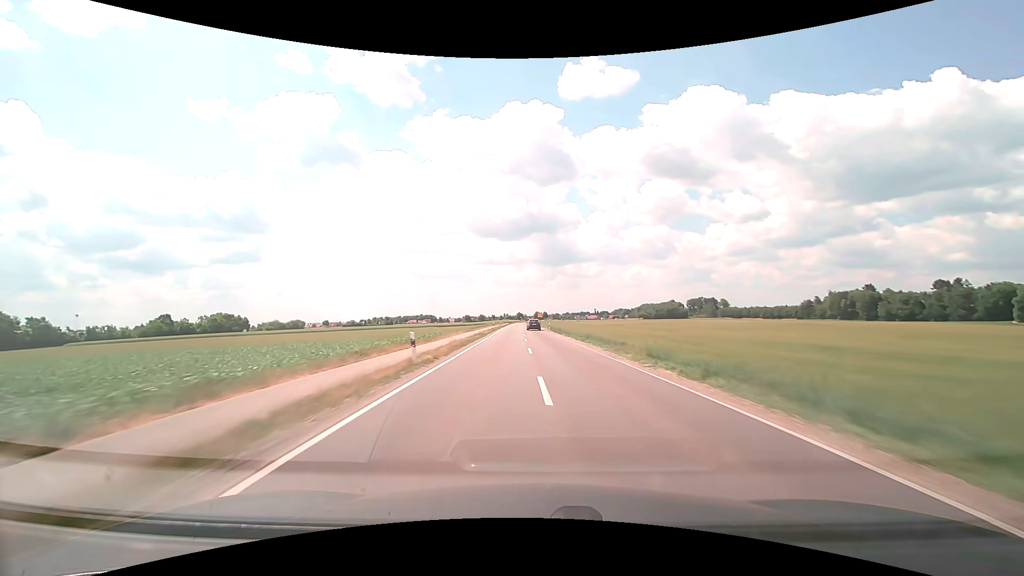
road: tertiary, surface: asphalt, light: Day
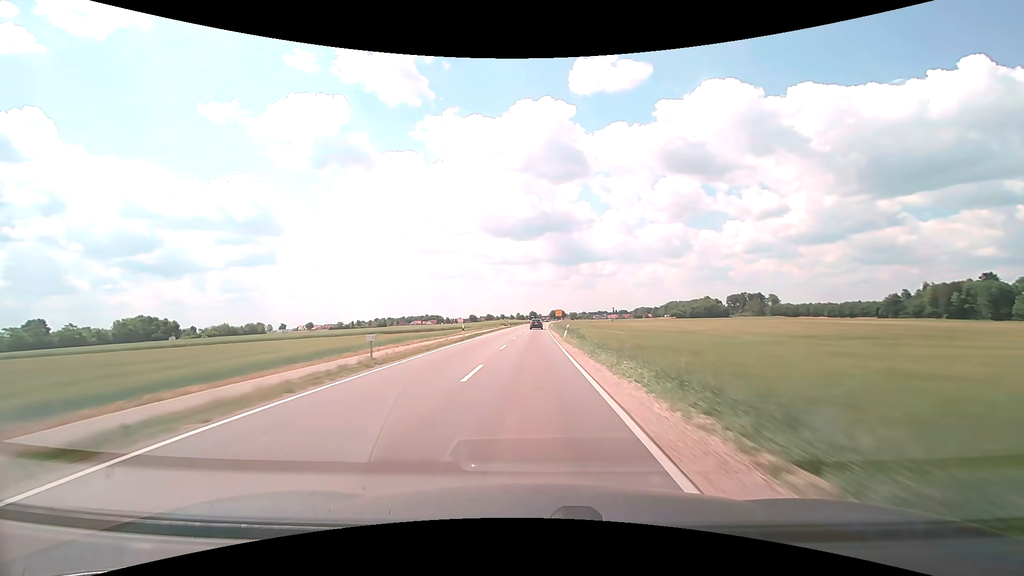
(-0.6, +80.5) m; -2°
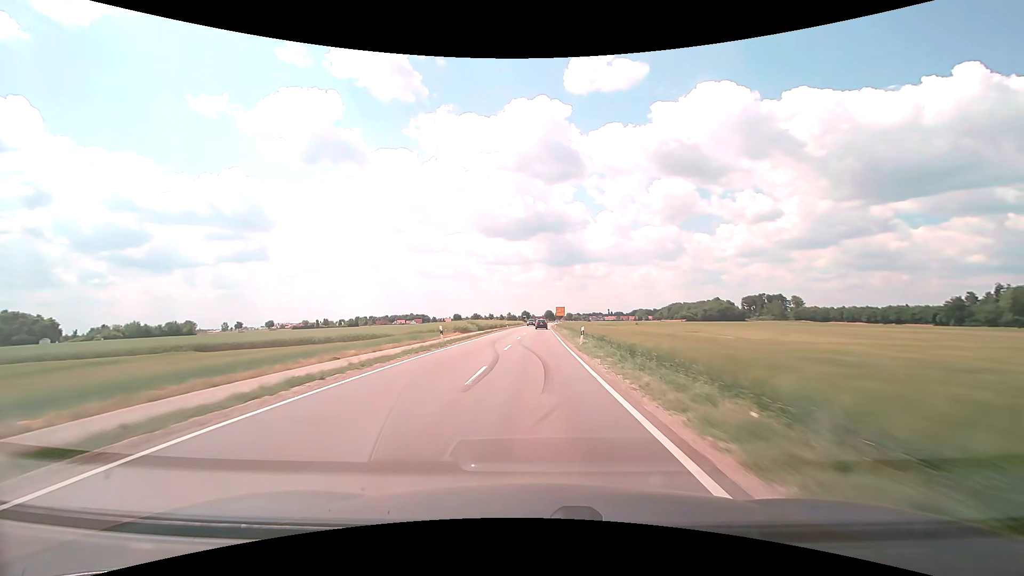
(-0.1, +60.2) m; +1°
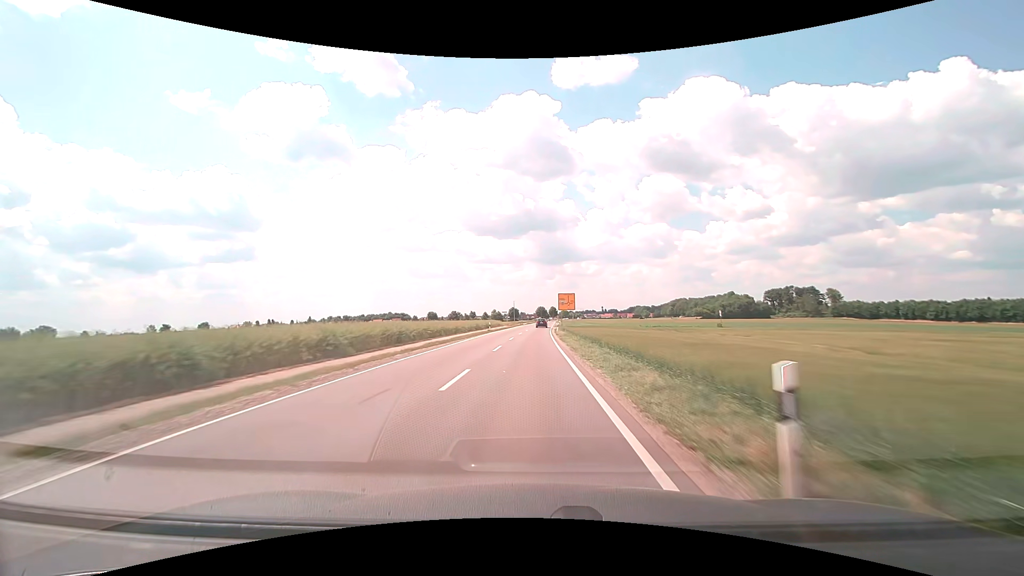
(+1.1, +72.4) m; +1°
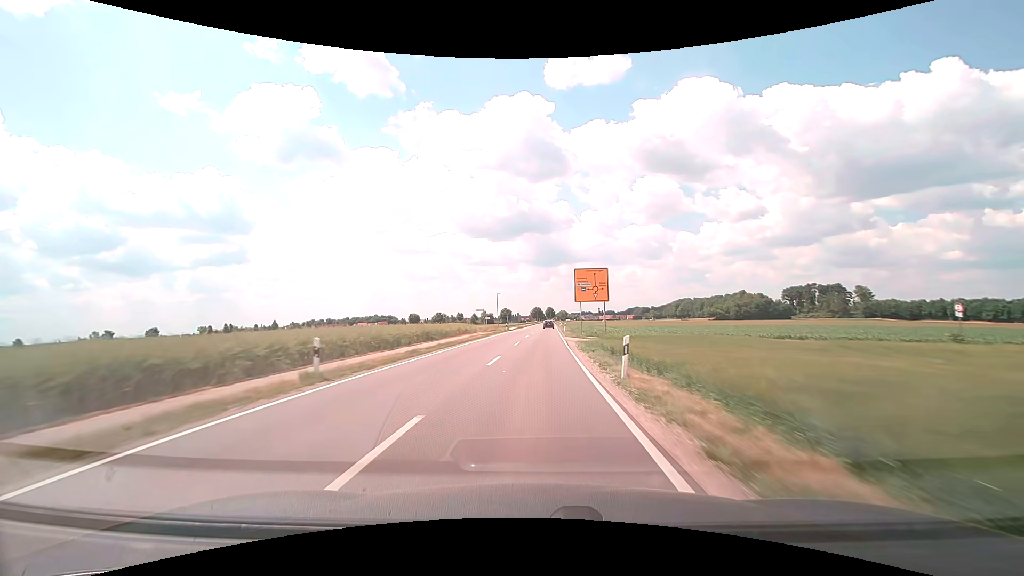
(+0.1, +42.0) m; 0°
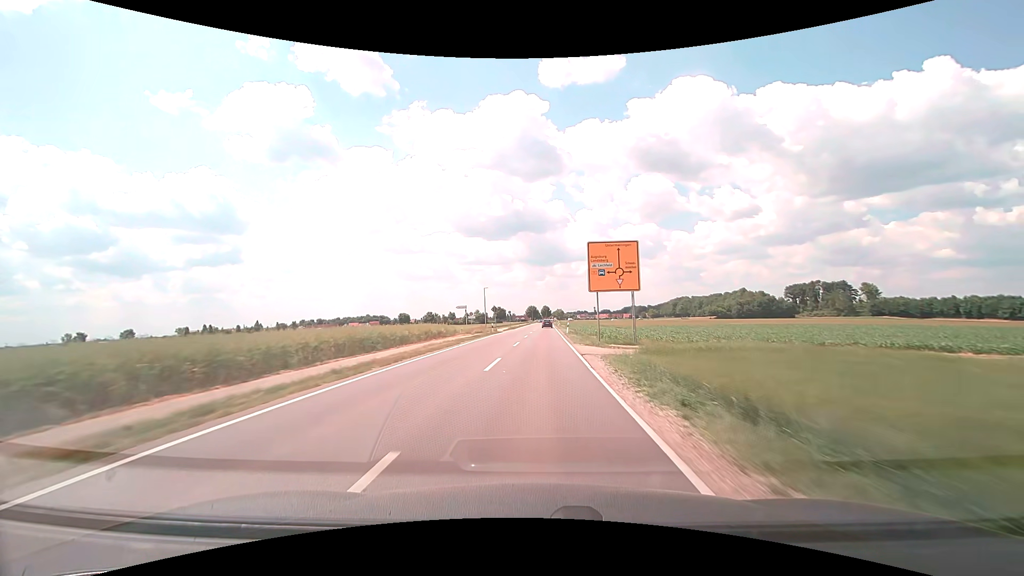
(+0.1, +13.8) m; 0°
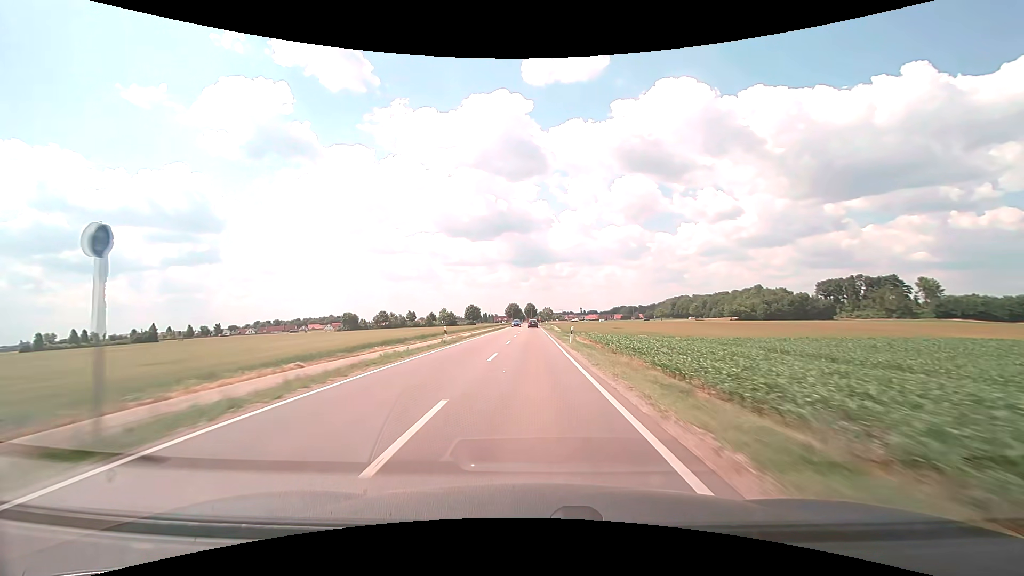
(+1.5, +68.5) m; +2°
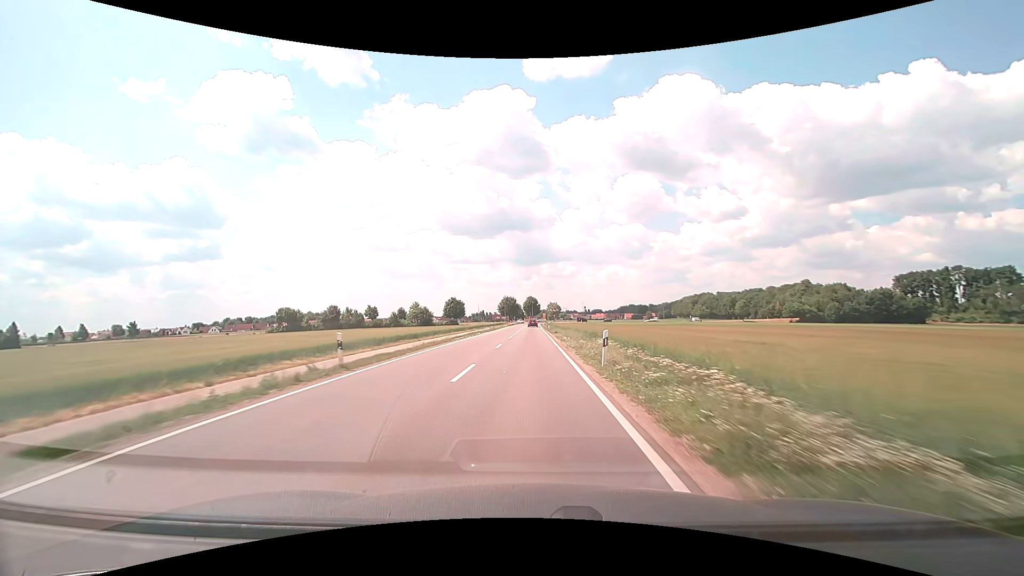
(-0.2, +65.3) m; 0°
(0, +10) (0, +20) (0, +30) (0, +40) (0, +50) (0, +60) (0, +70) (0, +80) (0, +90) (0, +100) m
